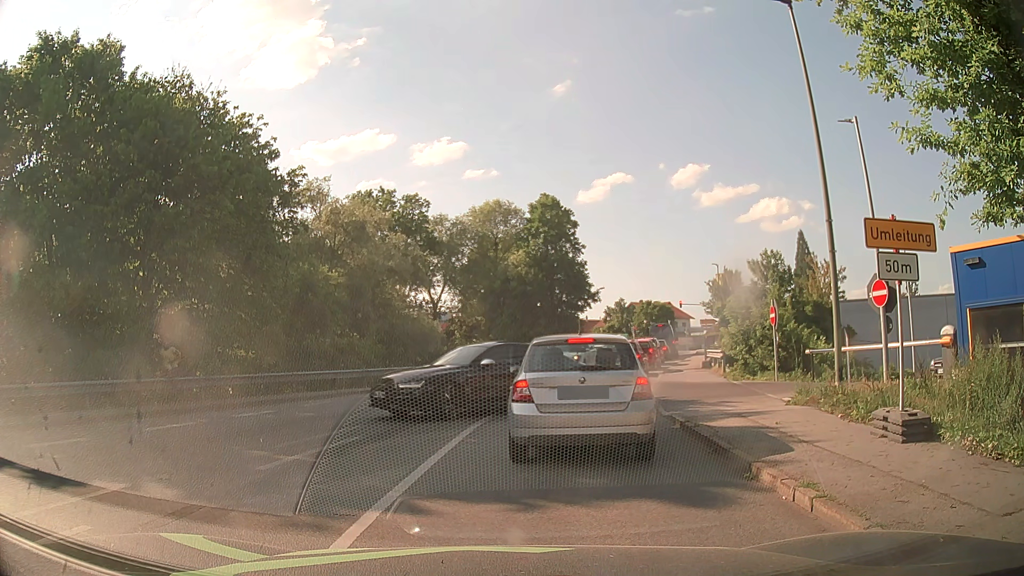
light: Day
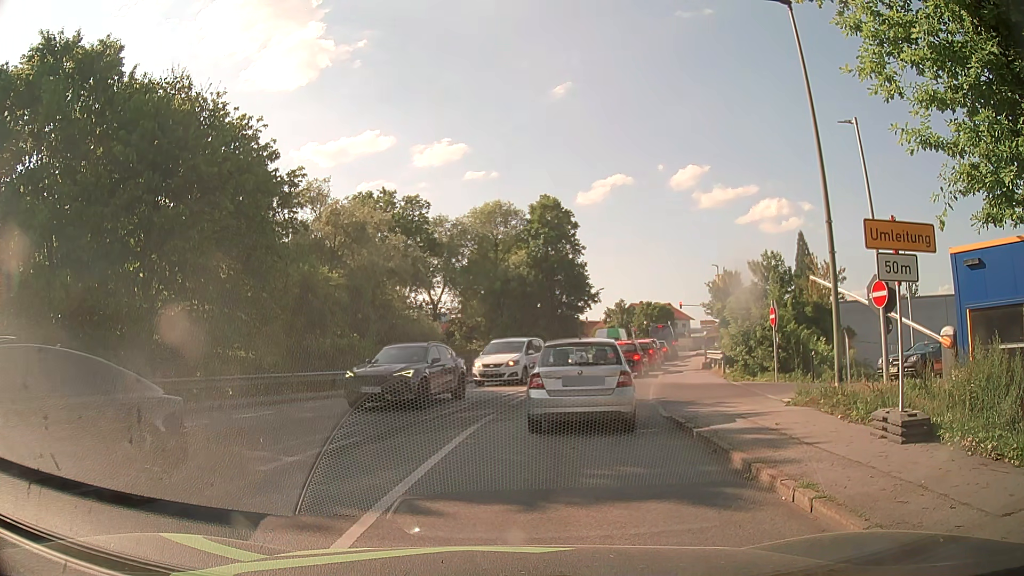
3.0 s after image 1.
(0.0, 0.0) m; 0°
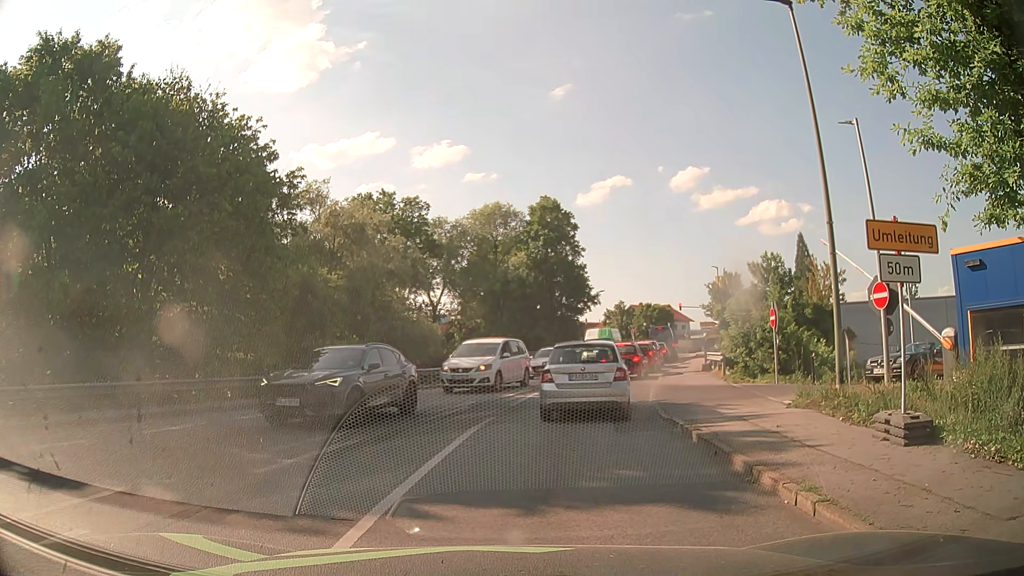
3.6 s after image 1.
(0.0, +0.1) m; 0°
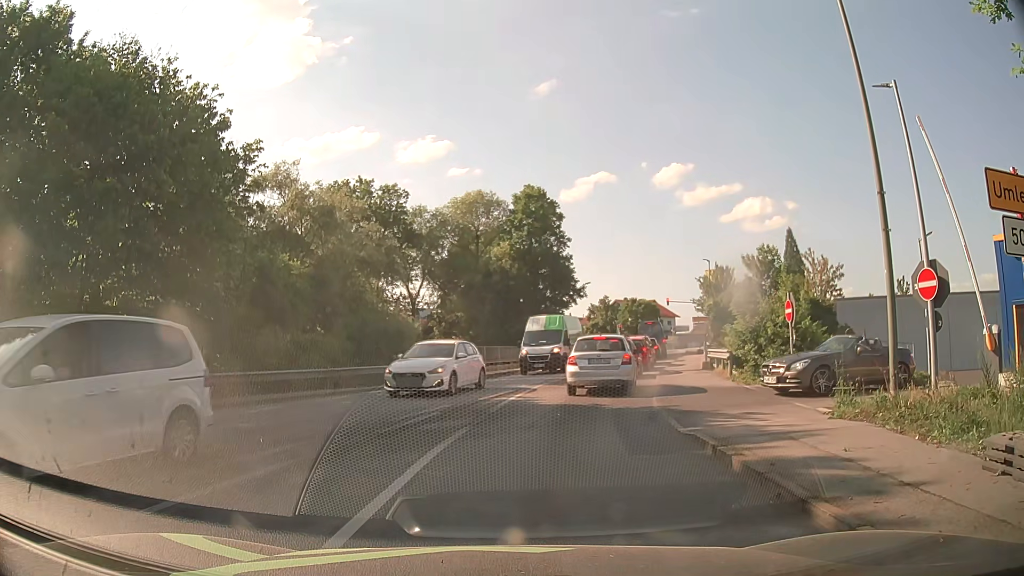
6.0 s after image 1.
(0.0, +2.7) m; 0°
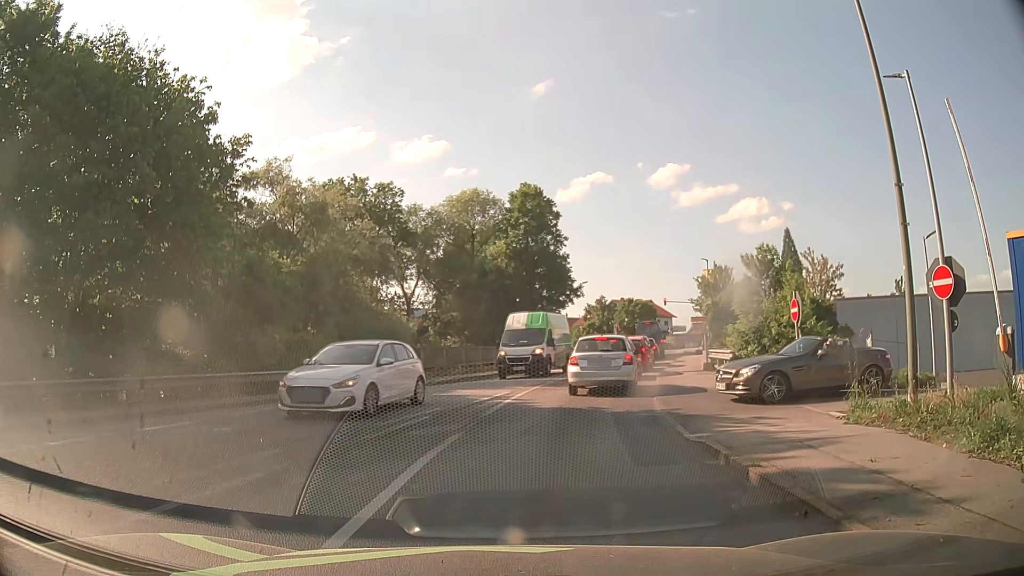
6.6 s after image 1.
(0.0, +0.7) m; 0°
